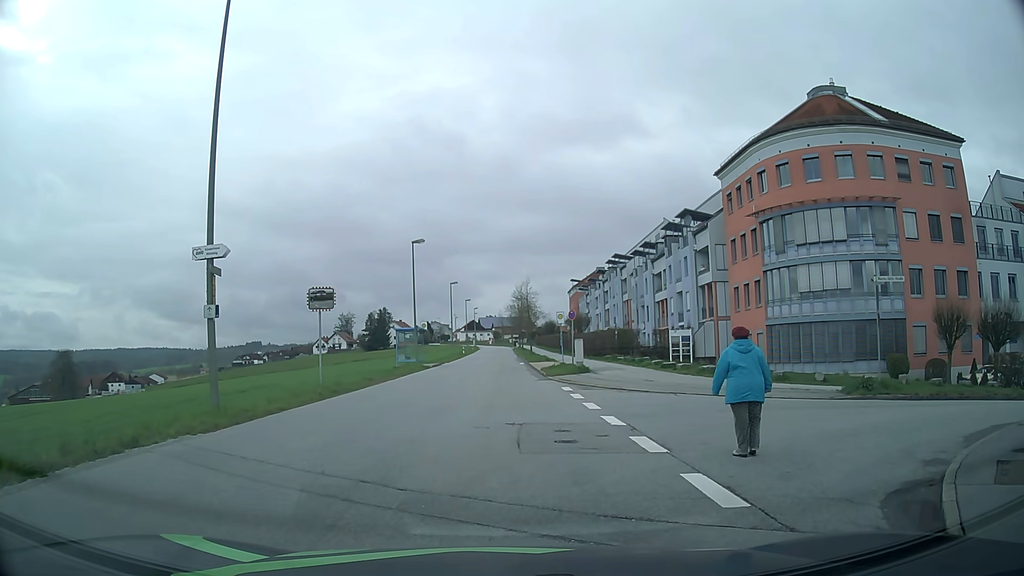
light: Day
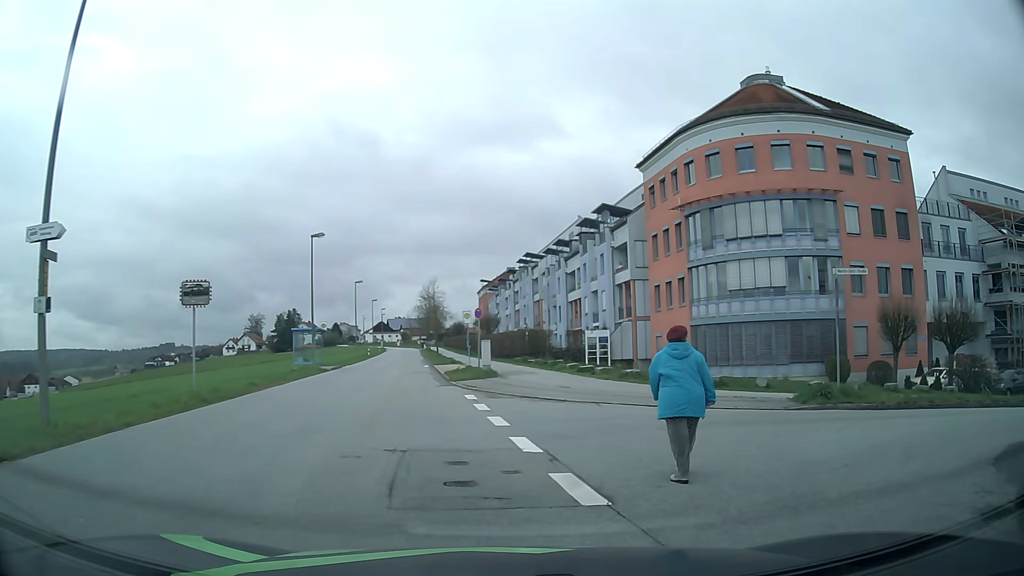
(+0.1, +2.9) m; +7°
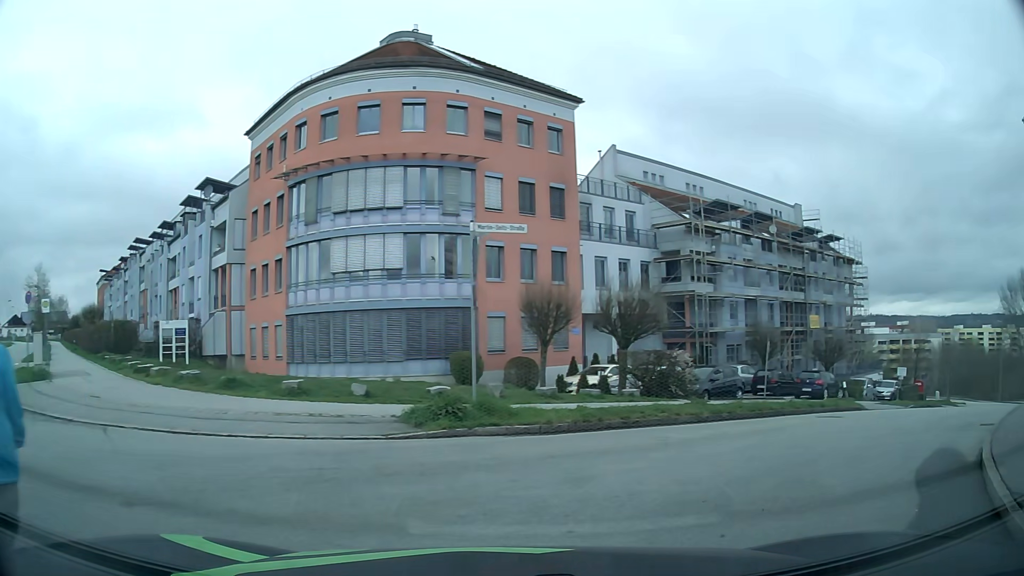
(+1.6, +5.8) m; +32°
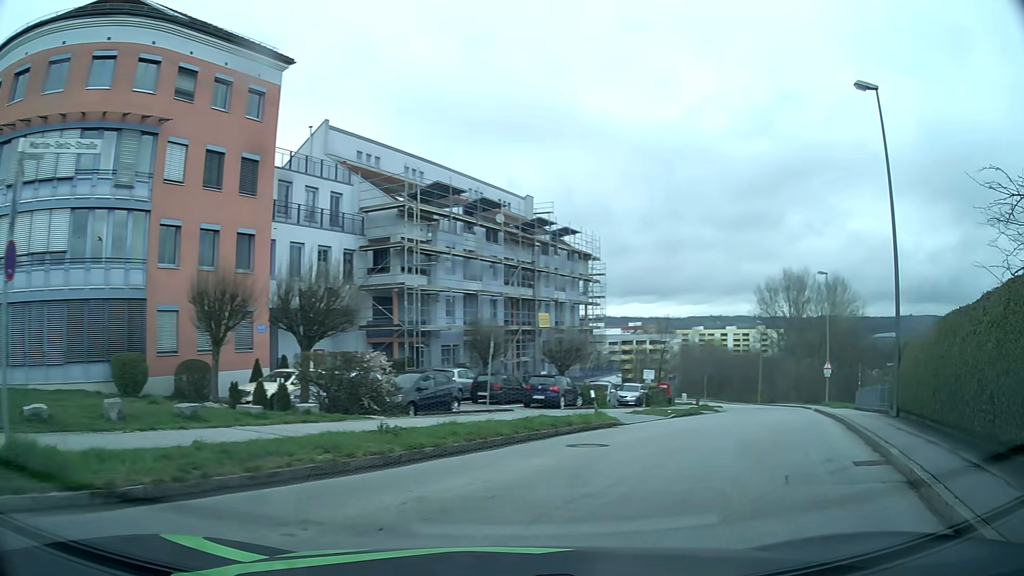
(+1.1, +5.1) m; +24°
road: residential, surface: asphalt
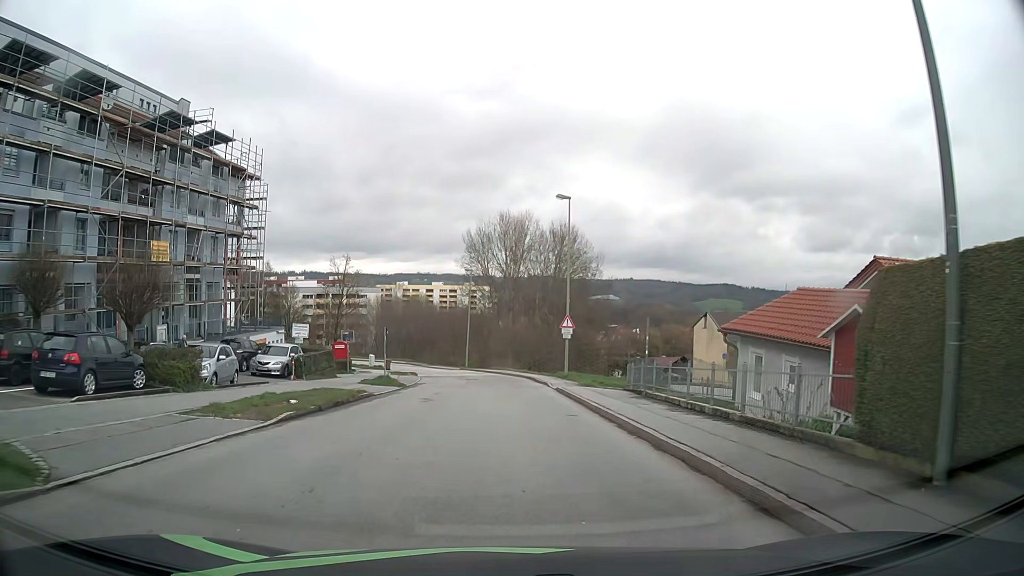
(+4.9, +14.4) m; +25°
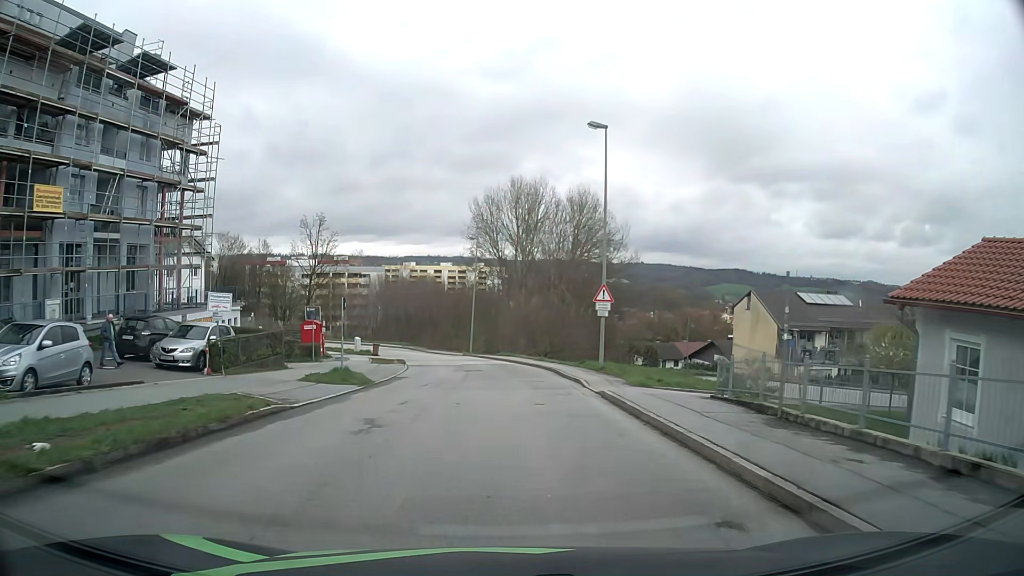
(-0.1, +10.2) m; -1°
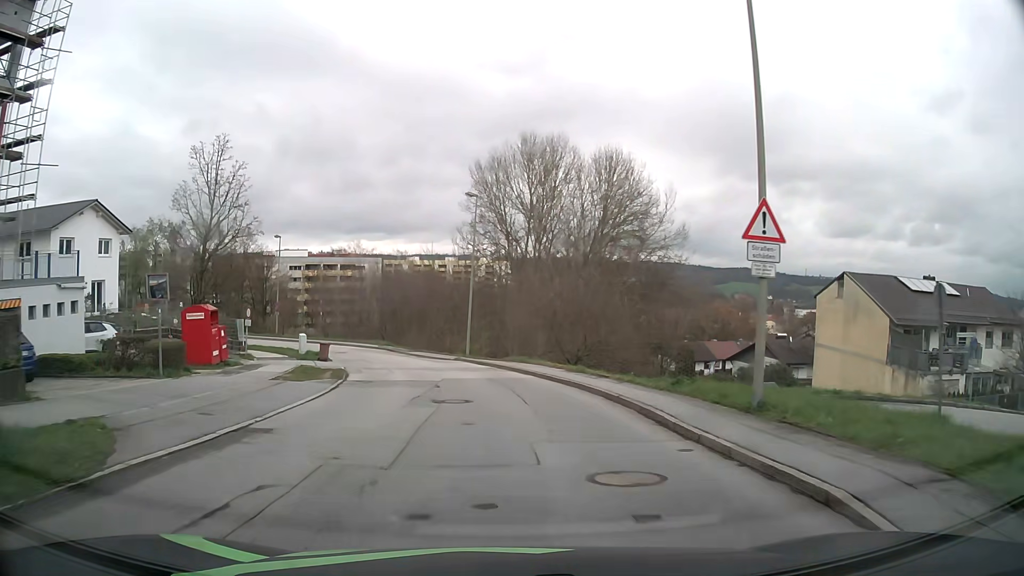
(+0.1, +16.5) m; 0°
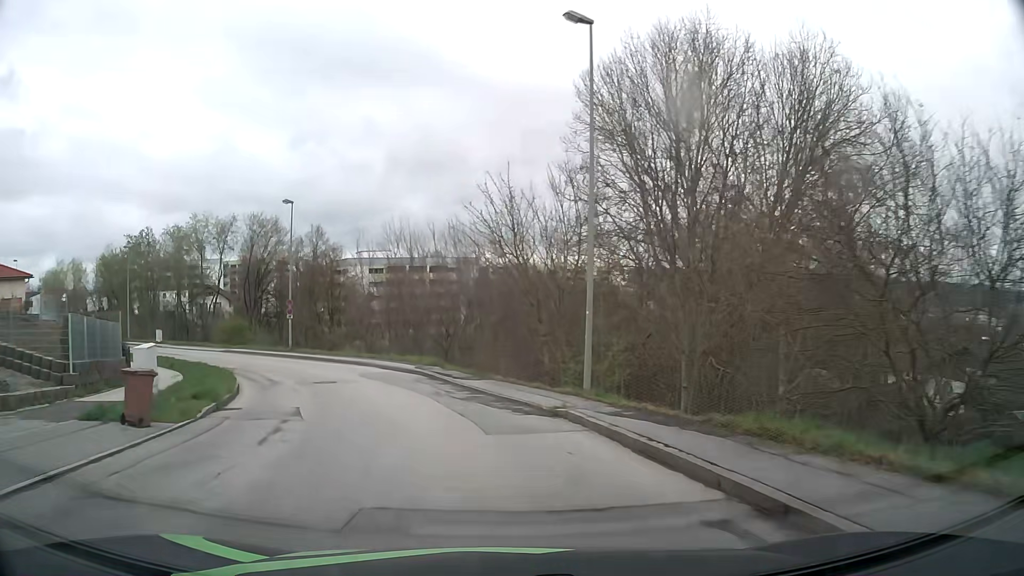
(-1.1, +24.0) m; -9°
